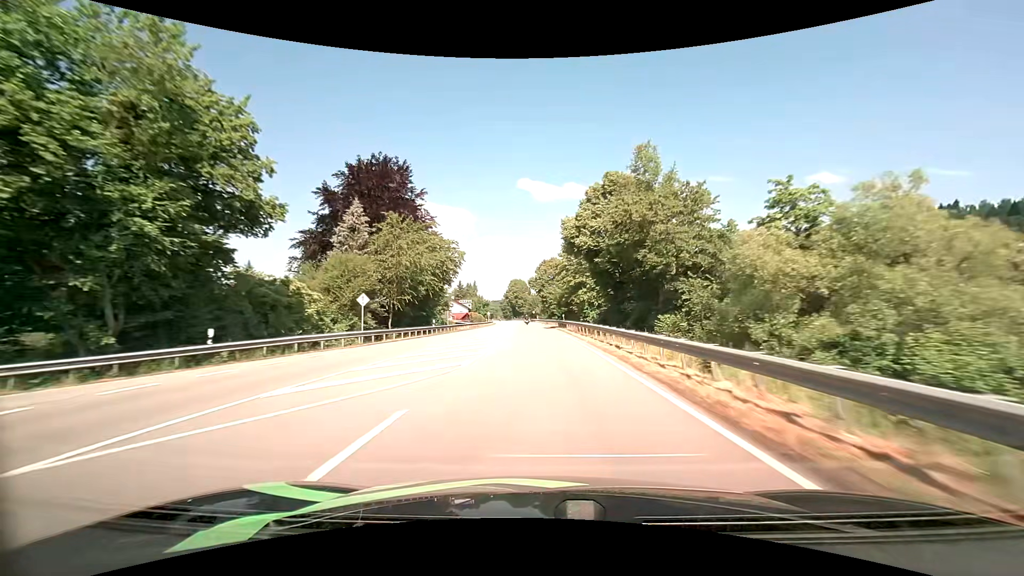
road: primary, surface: asphalt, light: Day
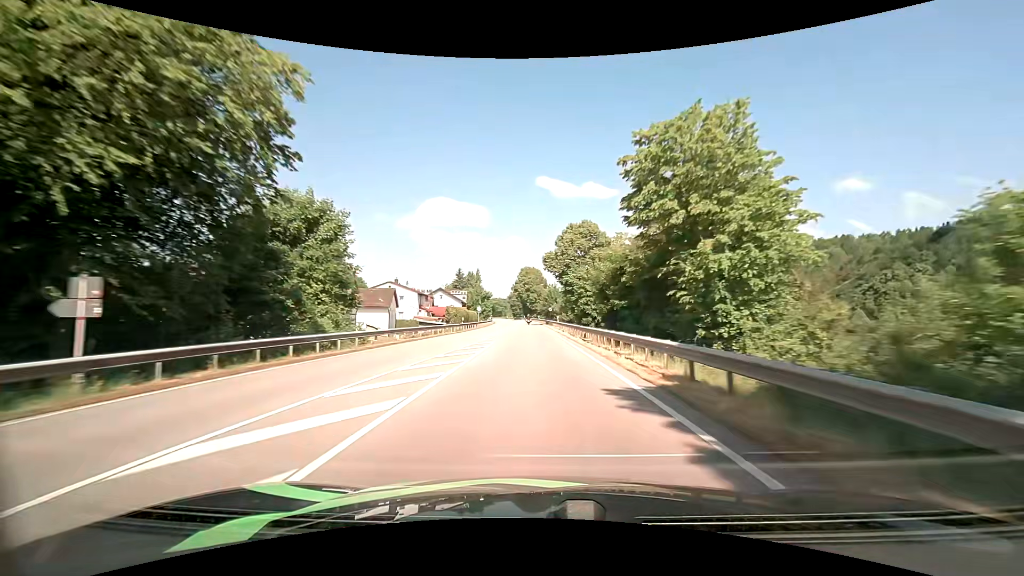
(-0.6, +45.8) m; -2°
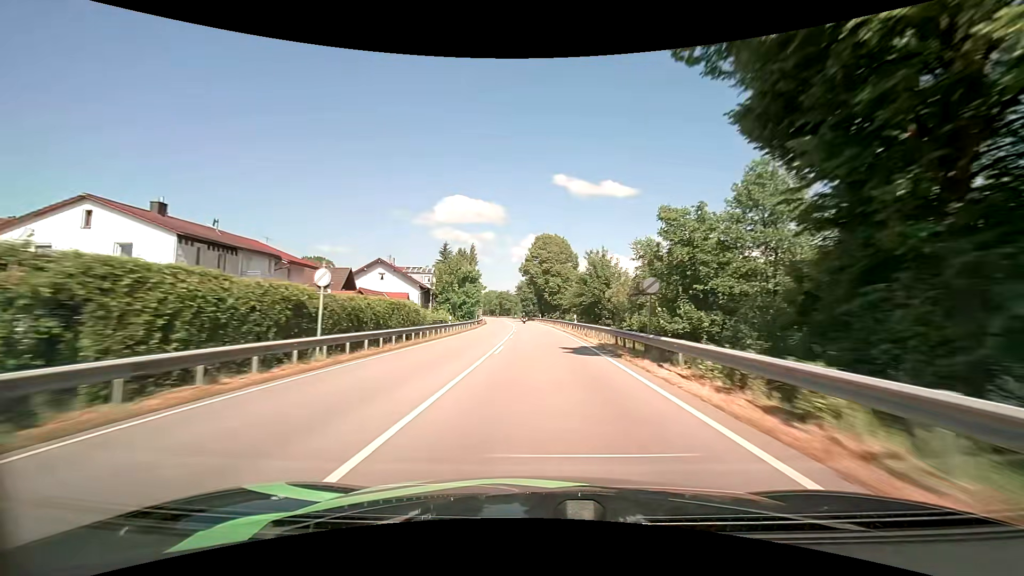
(-1.2, +62.1) m; -2°
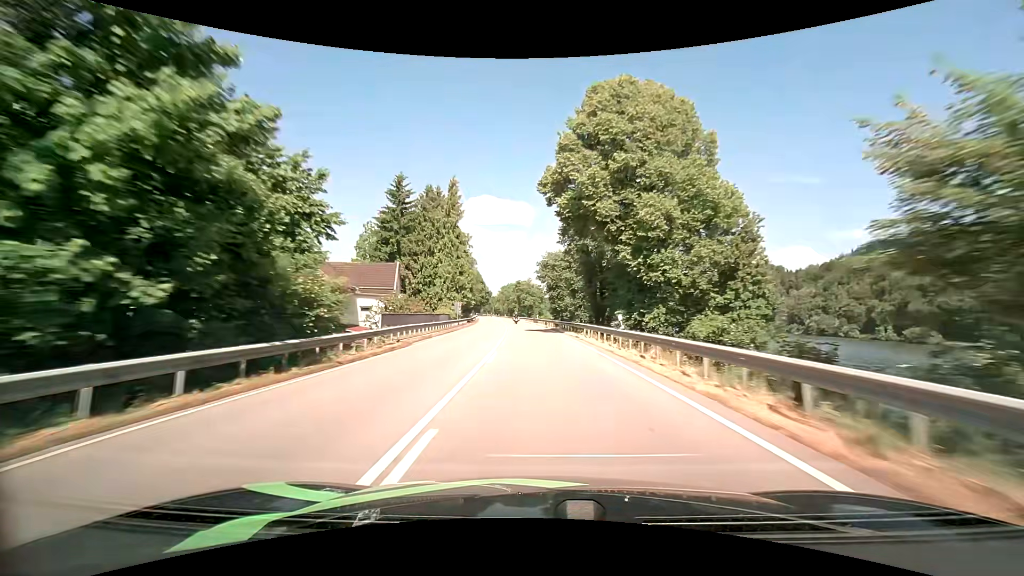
(-1.5, +63.5) m; -3°
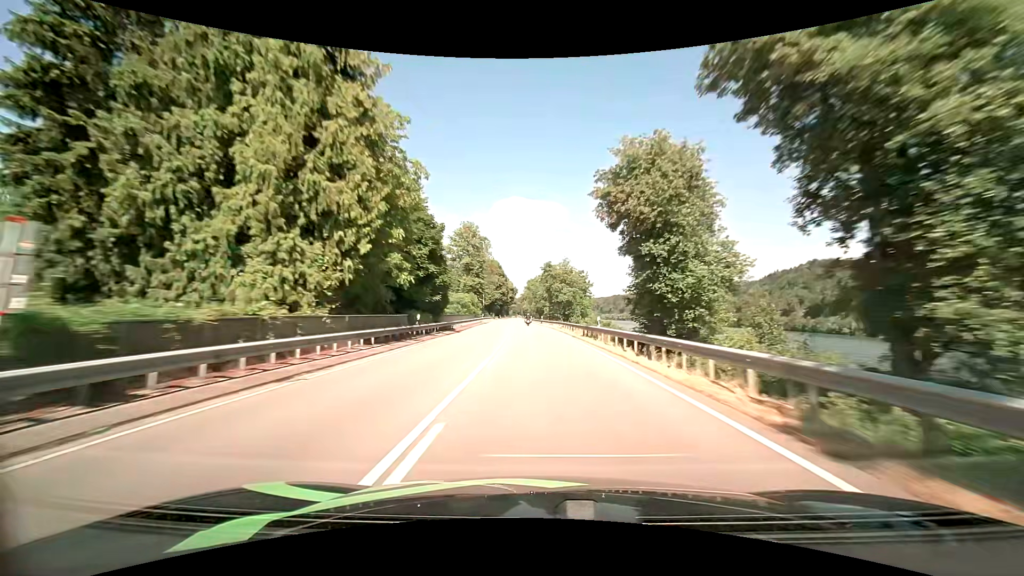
(-1.6, +48.0) m; -4°
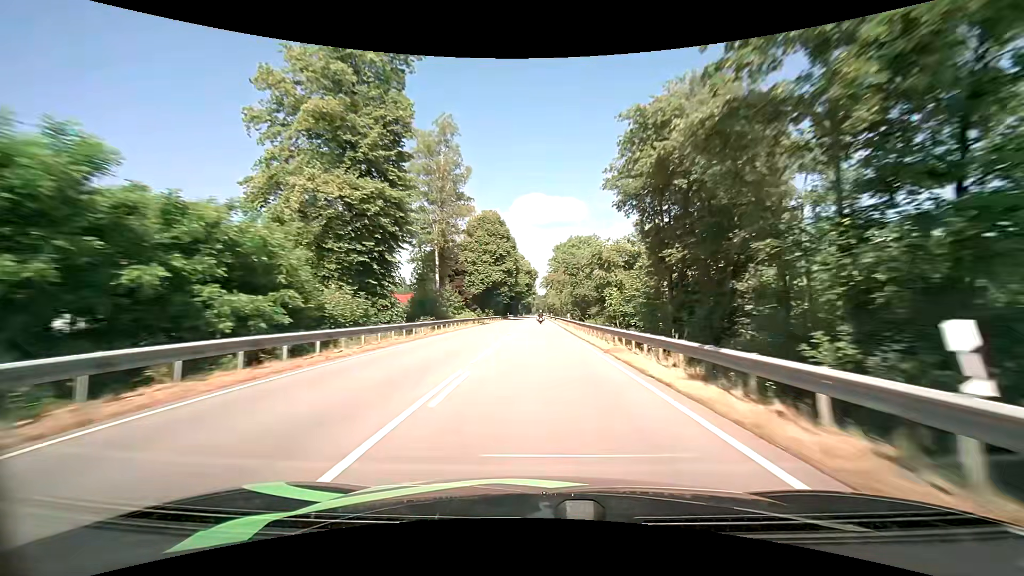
(-2.2, +78.8) m; -3°
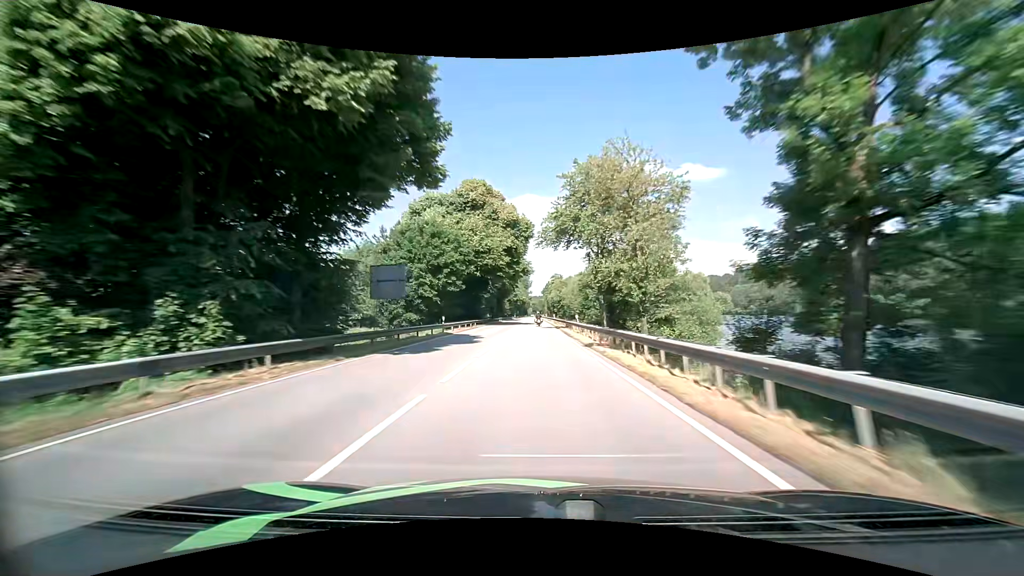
(0.0, +75.0) m; 0°
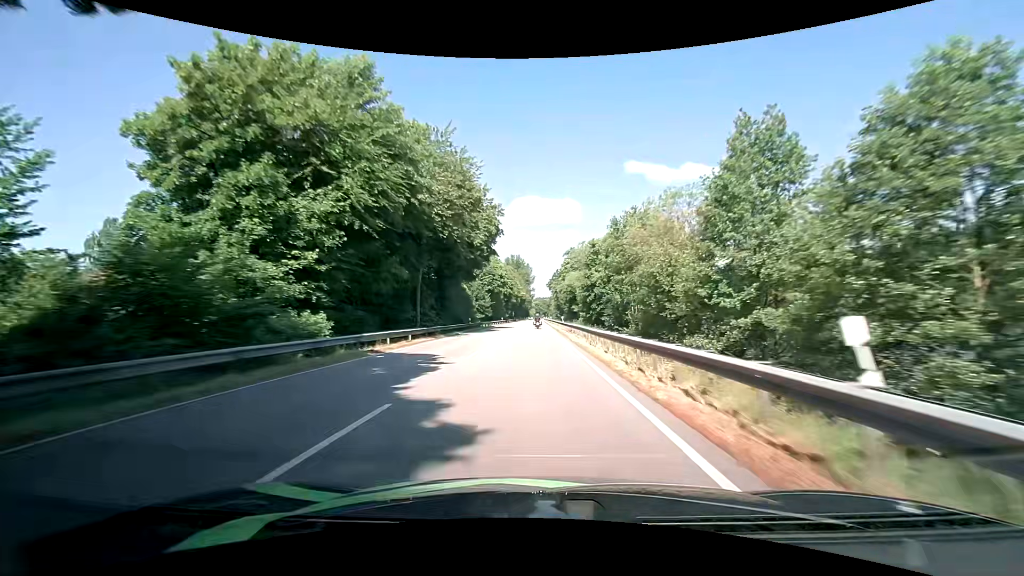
(-0.1, +73.1) m; 0°
(0, +10) (0, +20) (0, +30) (0, +40) (0, +50) (0, +60) (0, +70) (0, +80) (-1, +90) (-1, +100) m
